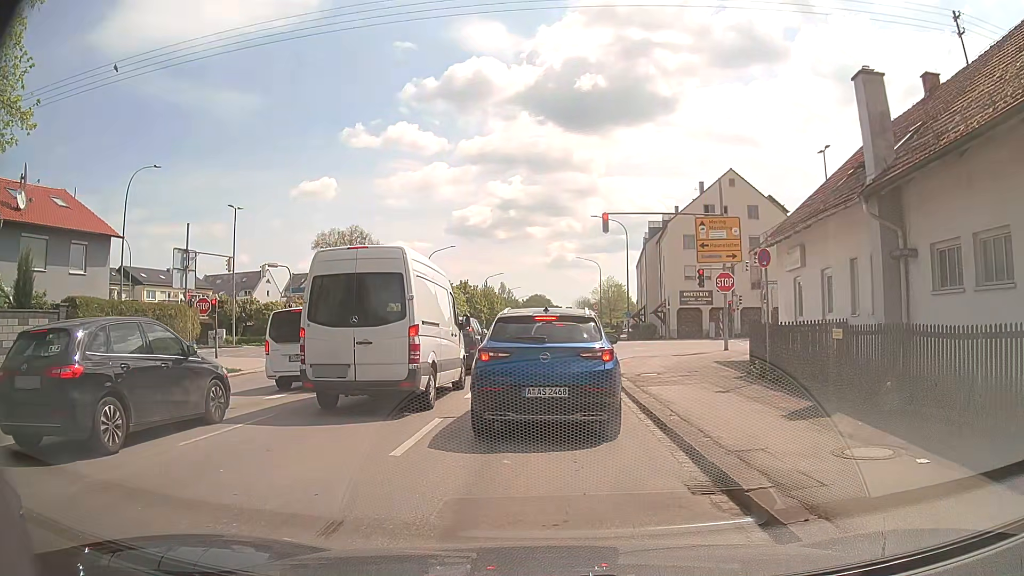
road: tertiary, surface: asphalt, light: Day
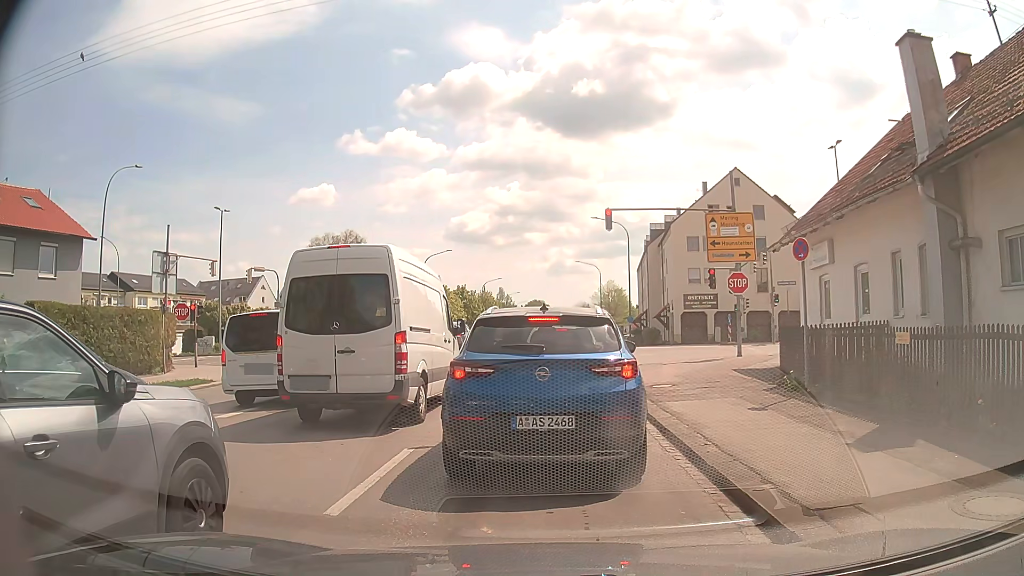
(-0.1, +2.1) m; -2°
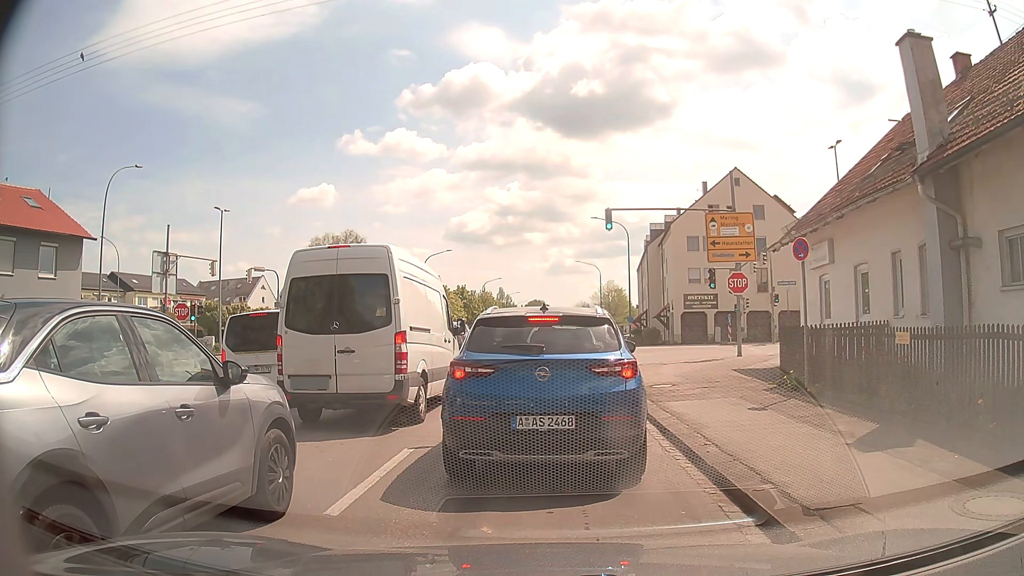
(0.0, 0.0) m; 0°
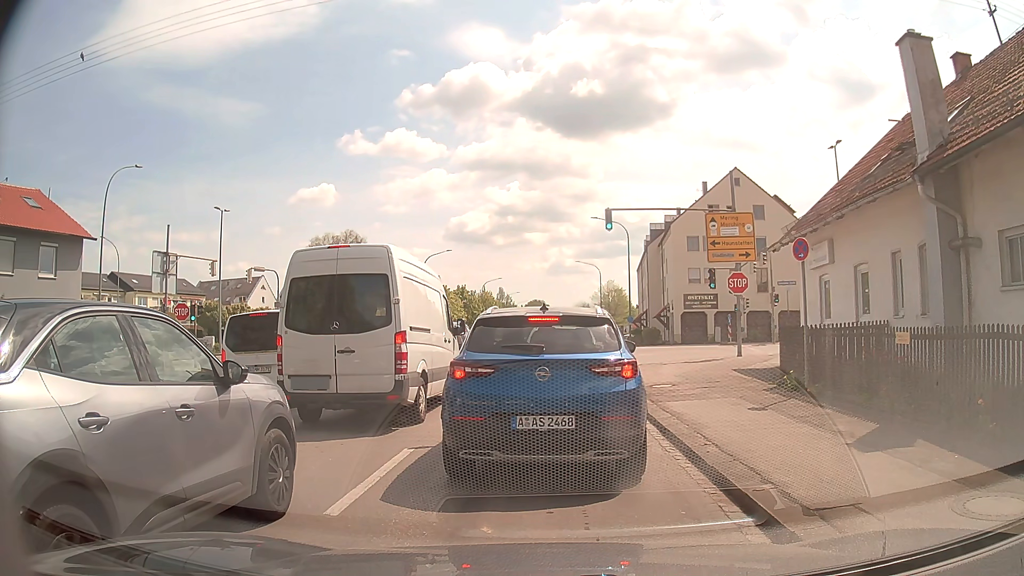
(0.0, 0.0) m; 0°
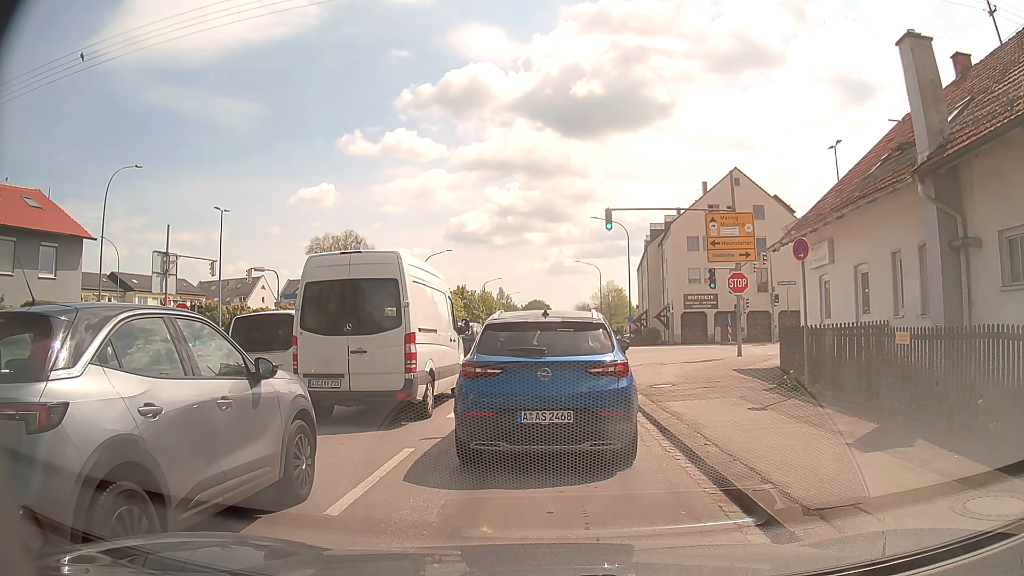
(0.0, 0.0) m; 0°
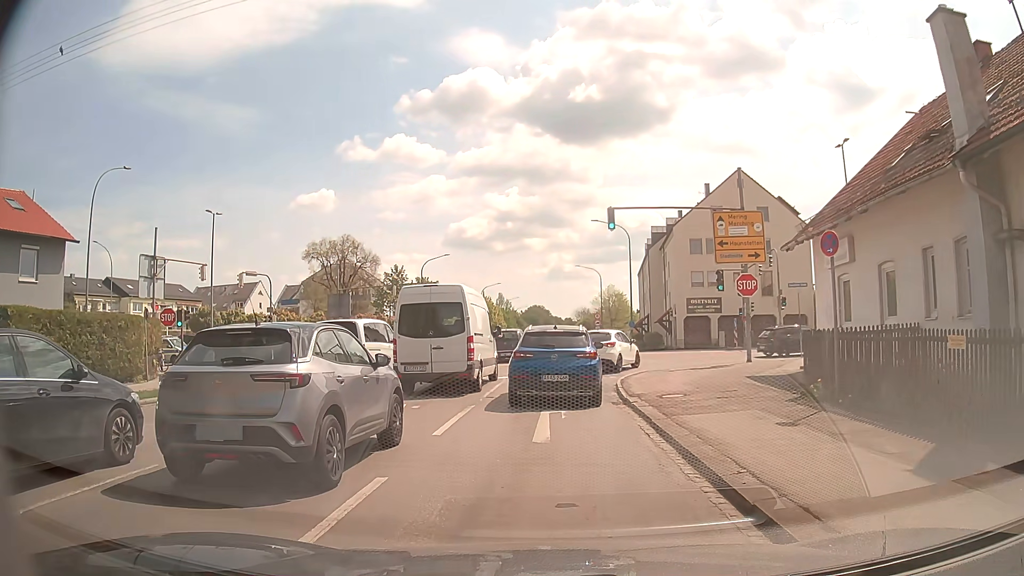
(0.0, +1.5) m; 0°
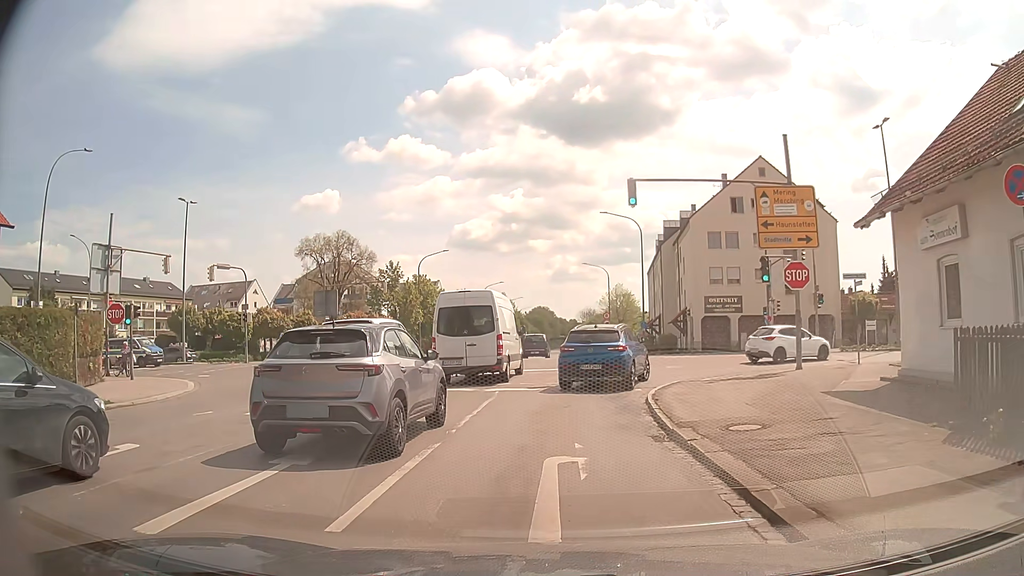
(0.0, +5.2) m; -1°
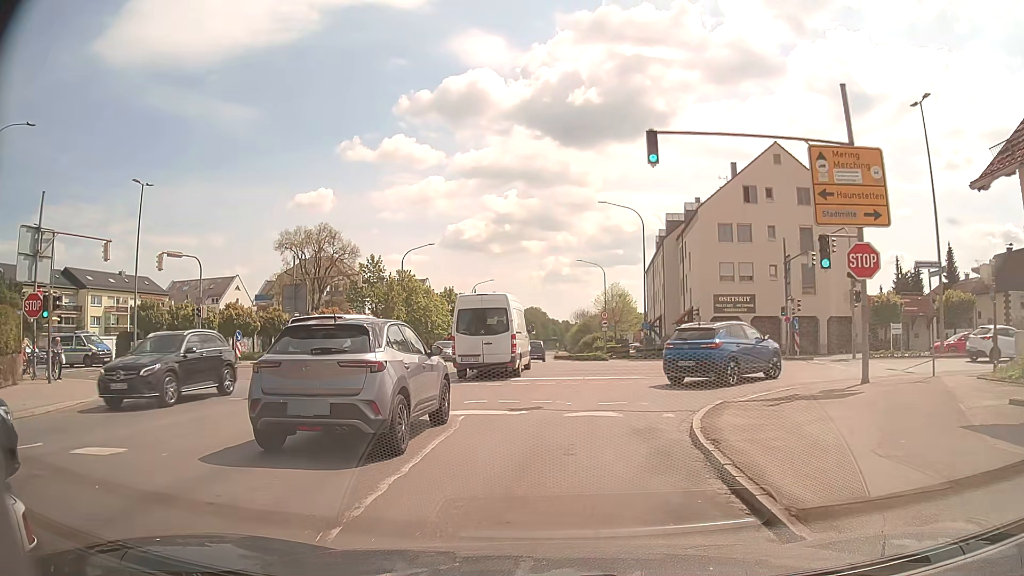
(+0.1, +5.4) m; 0°
